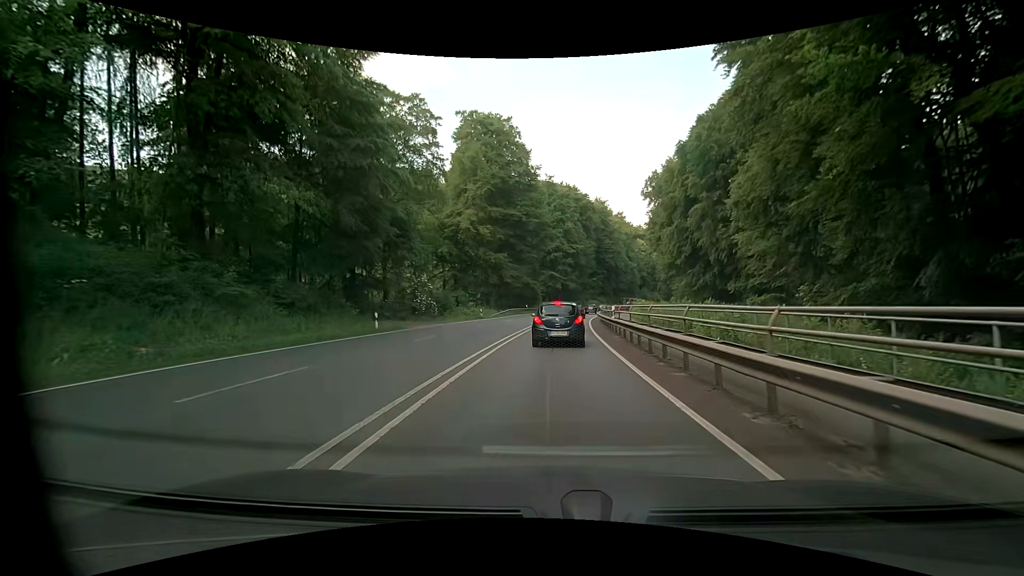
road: primary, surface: asphalt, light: Day
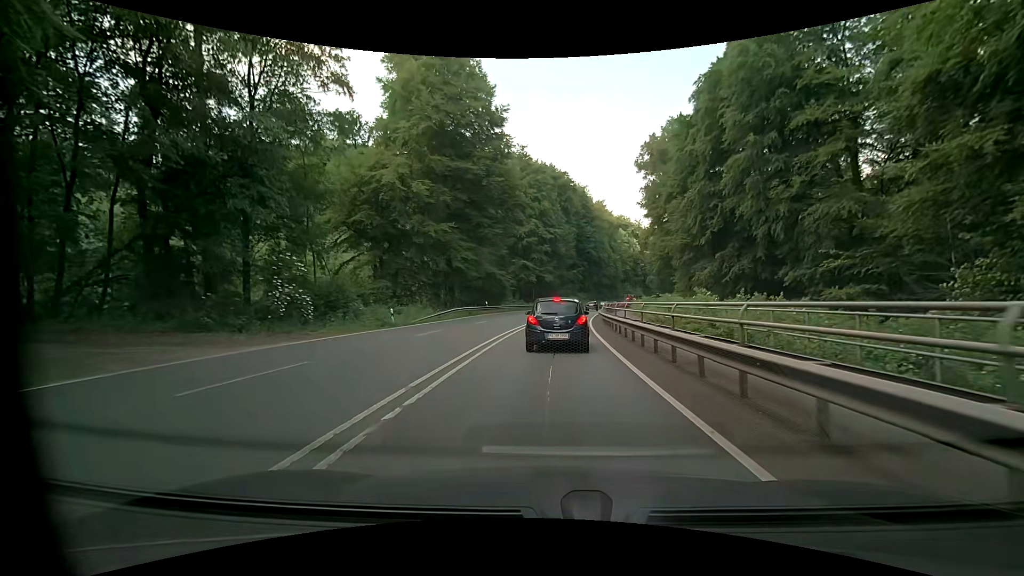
(-0.1, +23.5) m; 0°
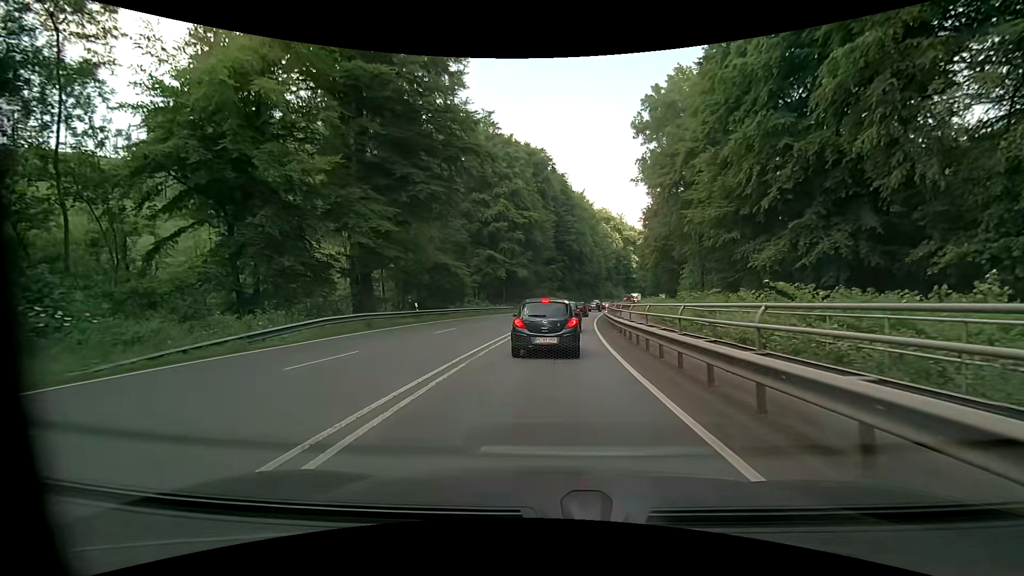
(+0.8, +20.9) m; +3°
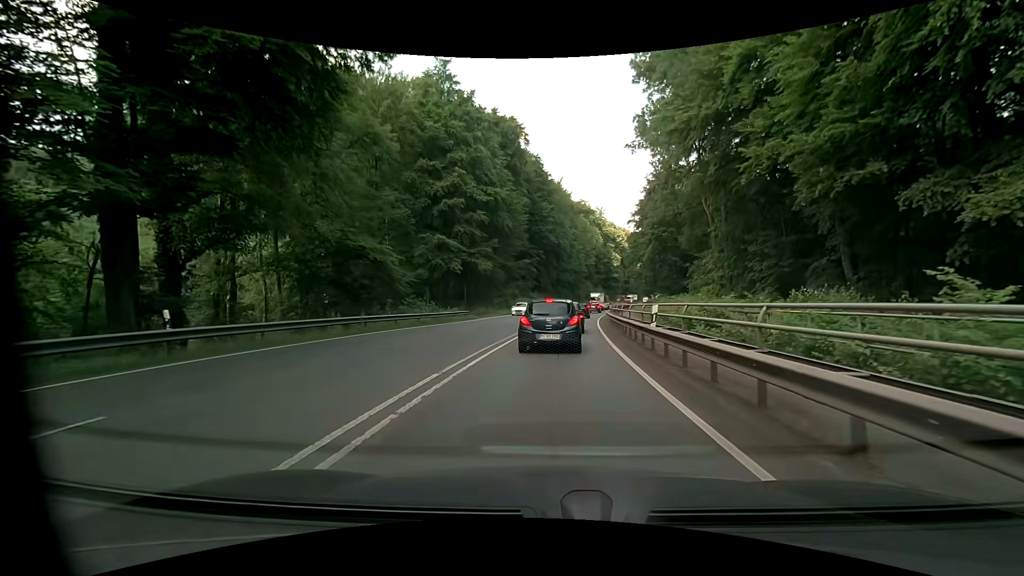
(+0.7, +19.9) m; +3°
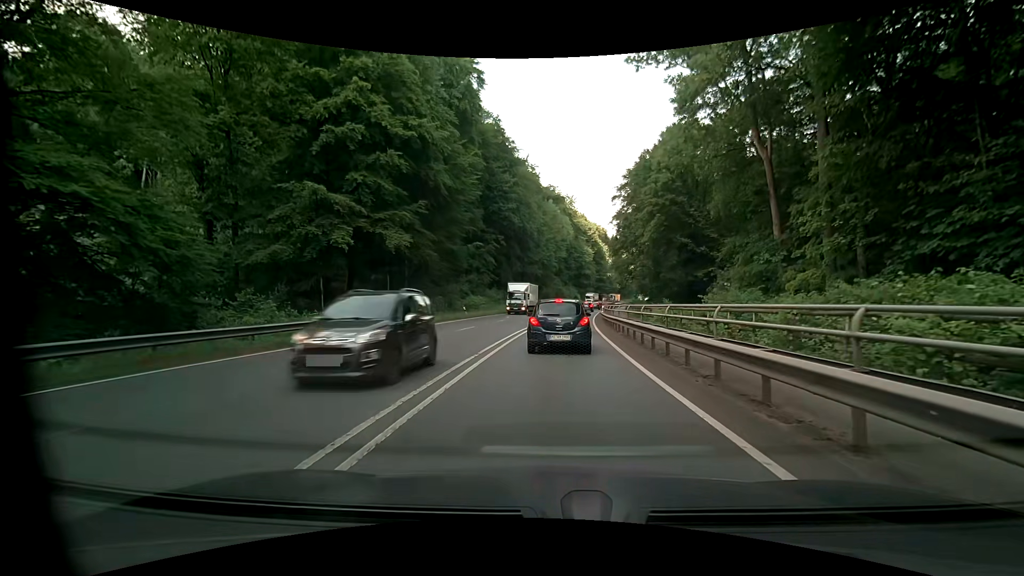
(+0.9, +23.7) m; +4°
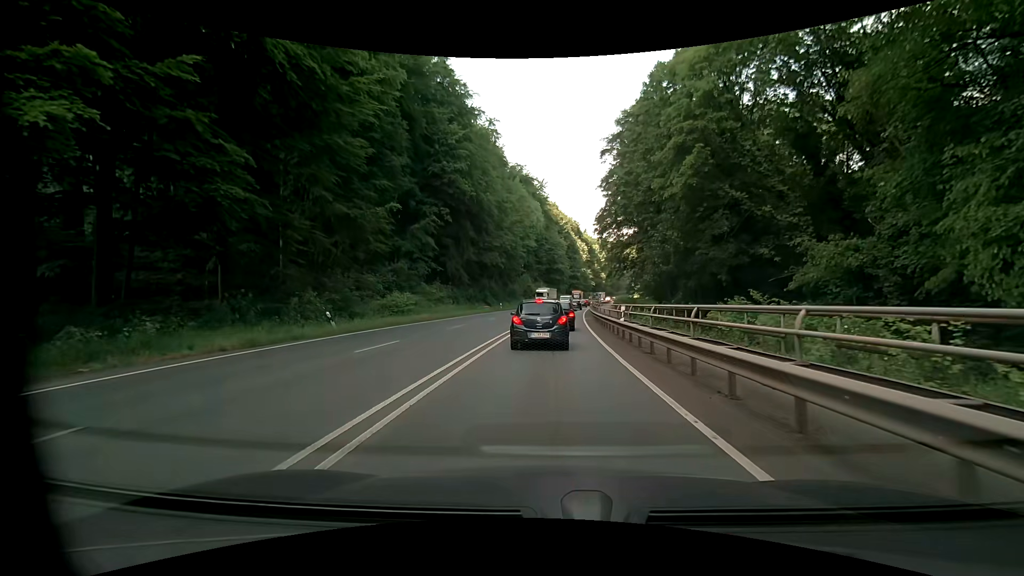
(+0.6, +23.7) m; +4°
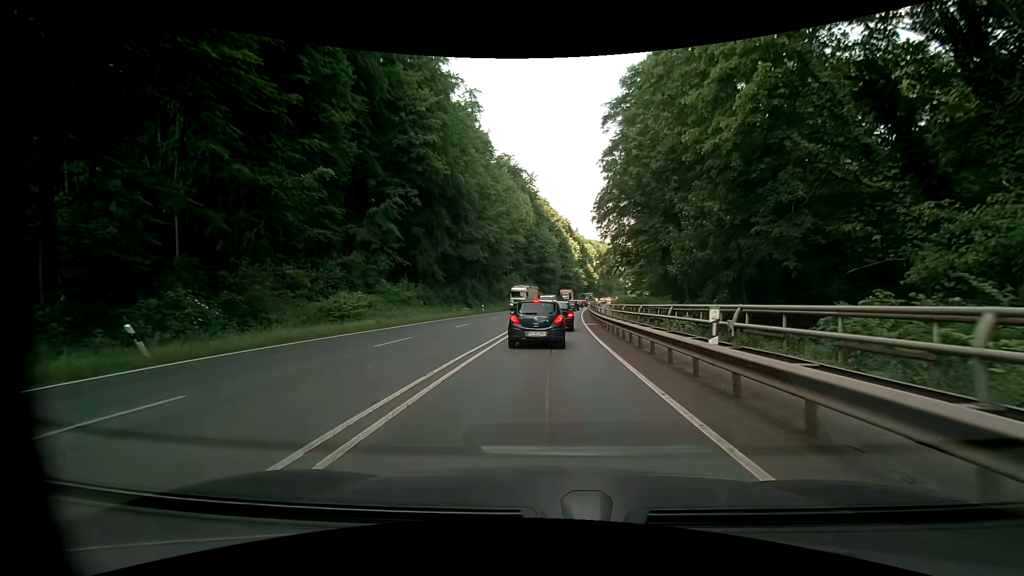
(-0.2, +10.3) m; 0°
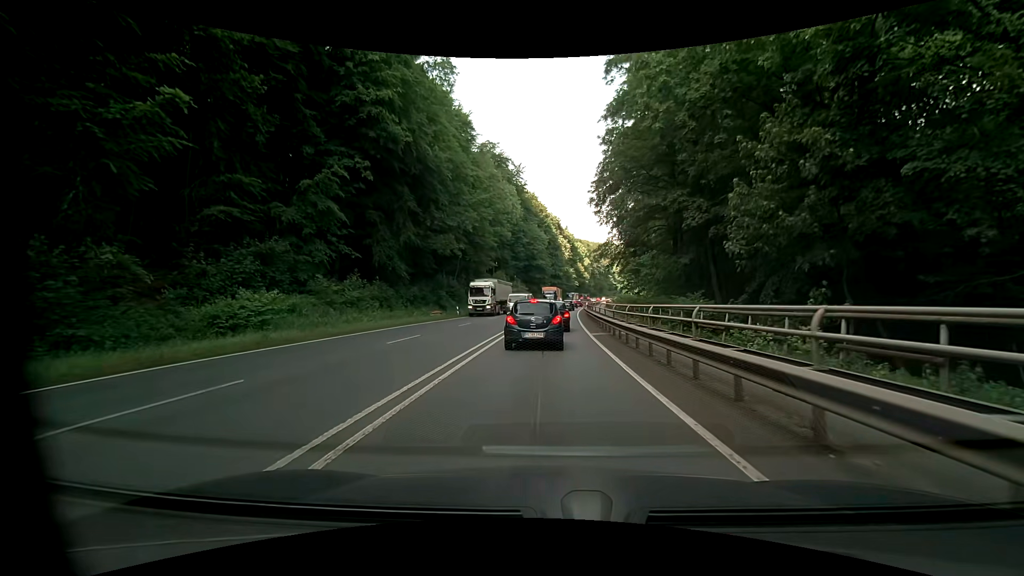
(+0.1, +10.3) m; +1°
(0, +10) (0, +20) (+1, +30) (+1, +40) (+1, +50) (+2, +60) (+3, +70) (+3, +80) (+4, +90) (+5, +100) m
